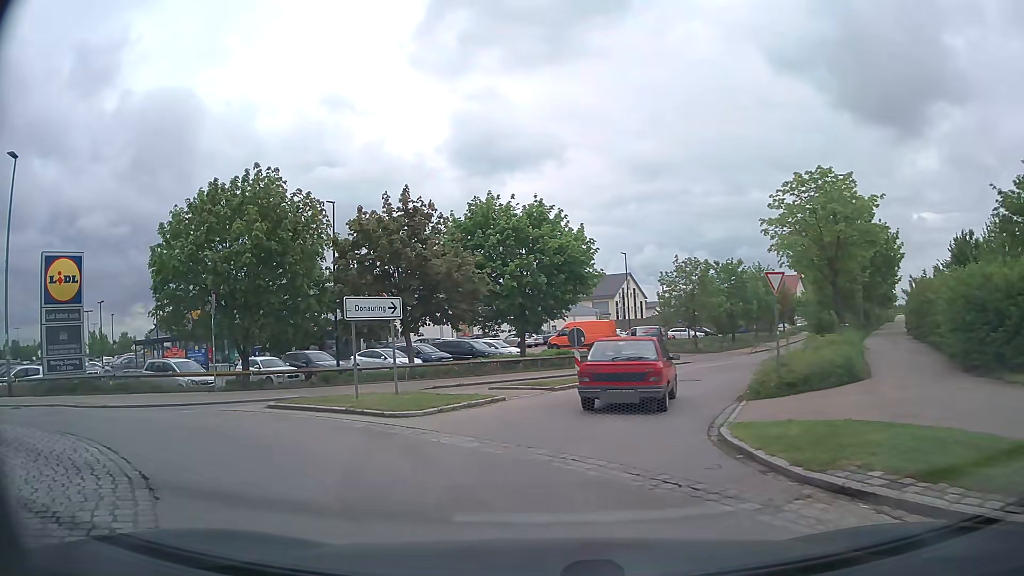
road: tertiary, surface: asphalt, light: Day
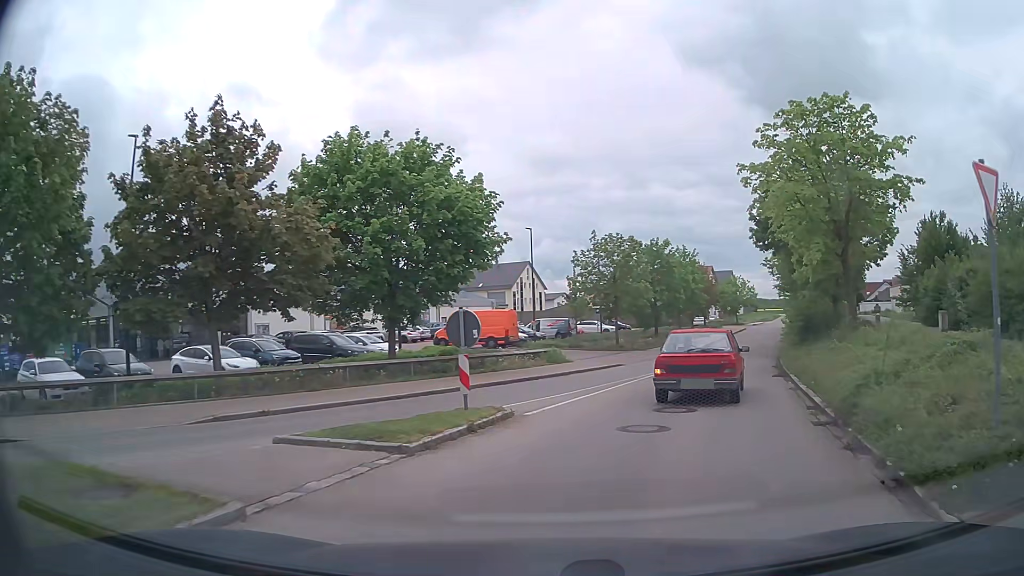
(0.0, +10.1) m; +6°
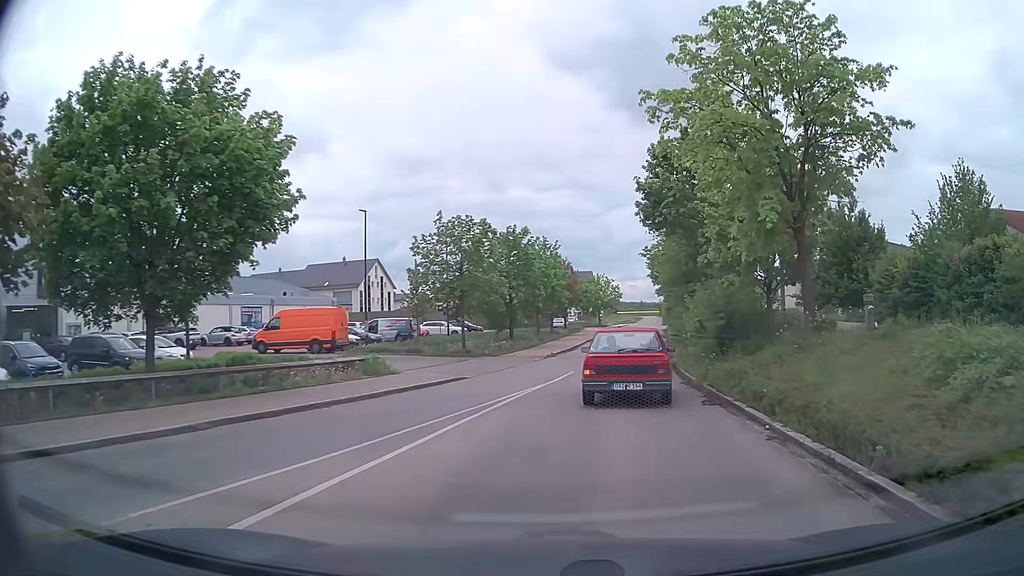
(+0.9, +7.4) m; +13°
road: residential
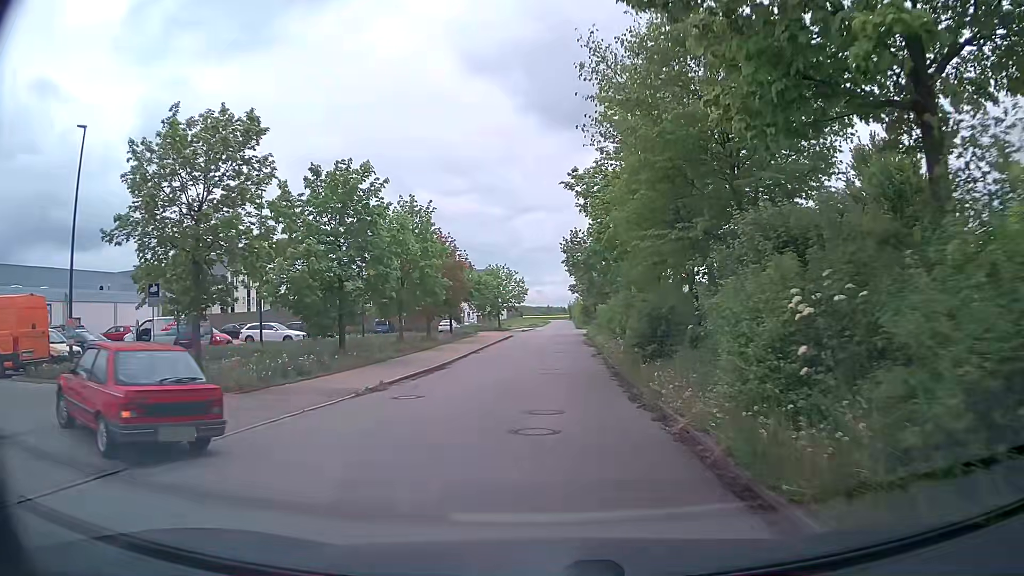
(+2.2, +19.0) m; +9°
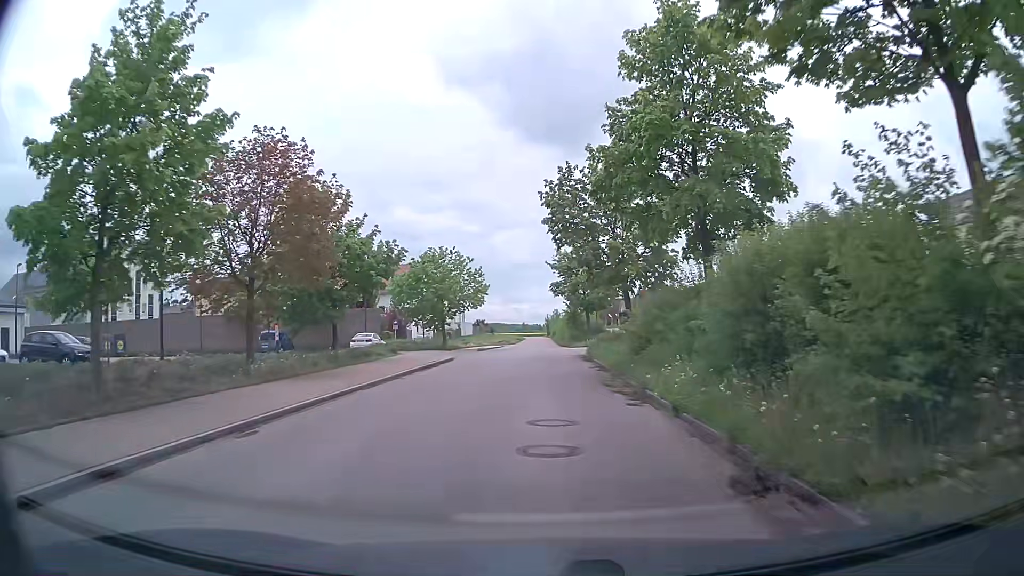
(+0.3, +26.3) m; +2°
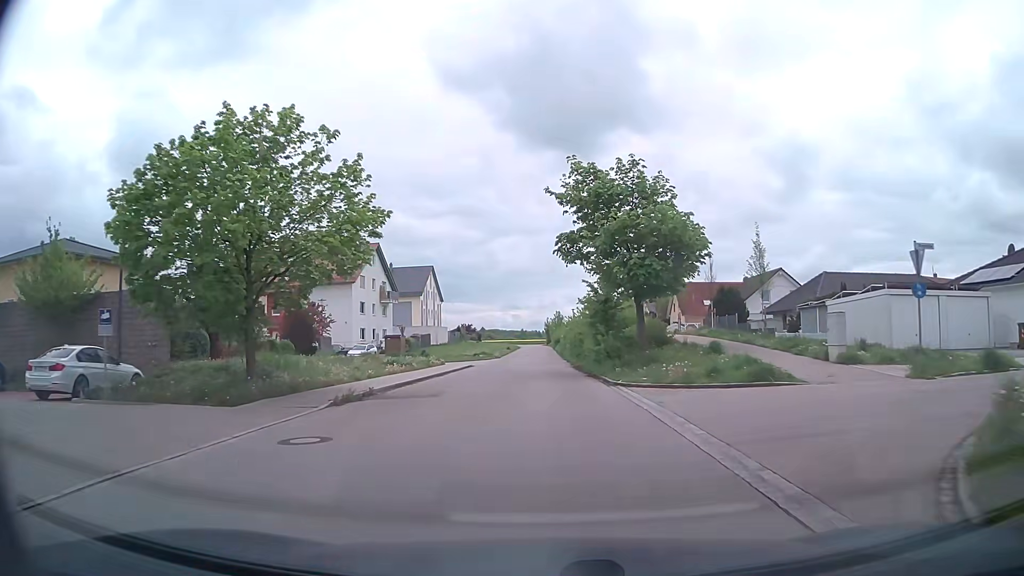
(+0.2, +32.5) m; 0°
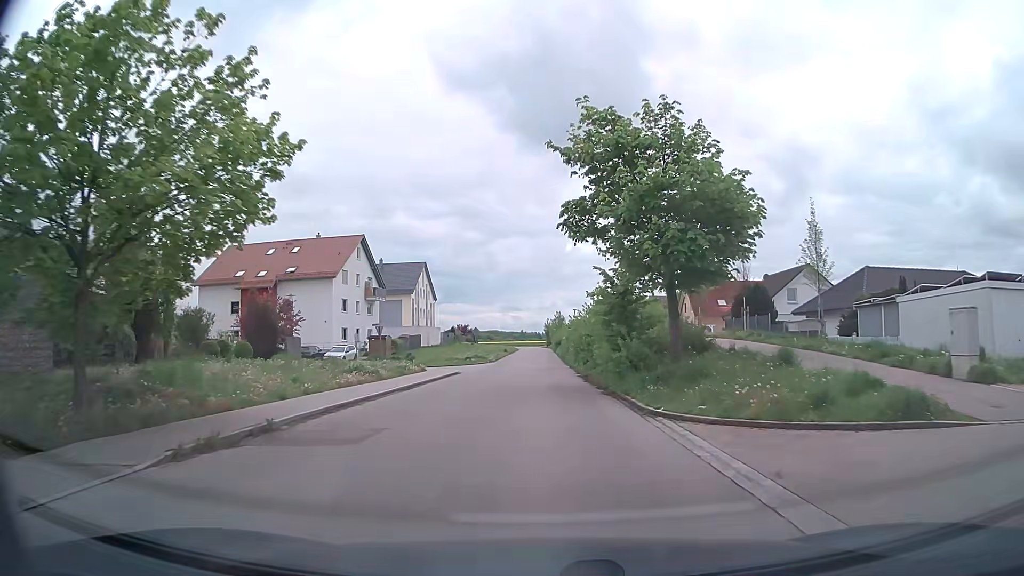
(+0.1, +6.9) m; +1°
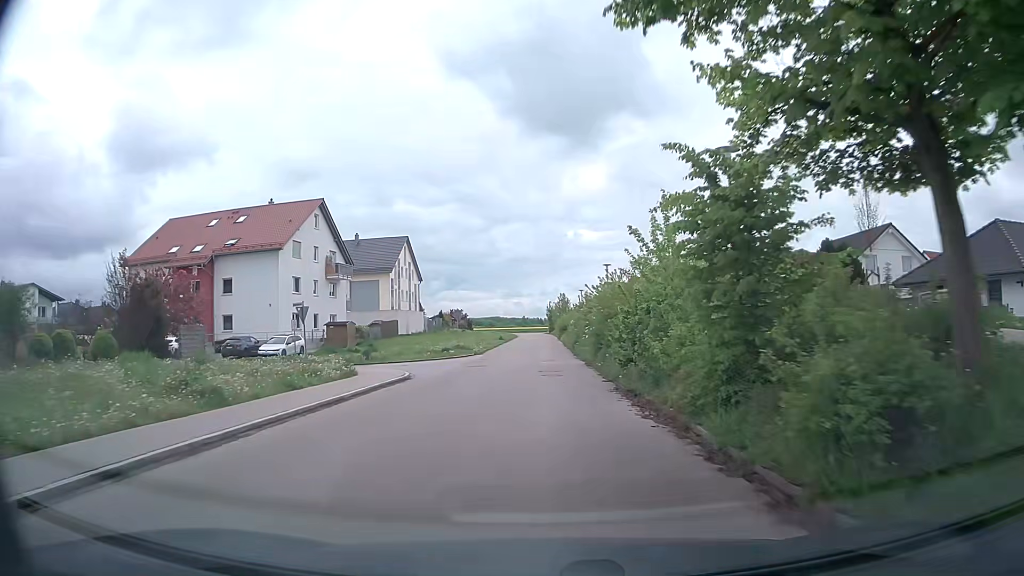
(-0.1, +14.2) m; 0°
(0, +10) (0, +20) (0, +30) (0, +40) (0, +50) (0, +60) (0, +70) (0, +80) (0, +90) (0, +100) m
